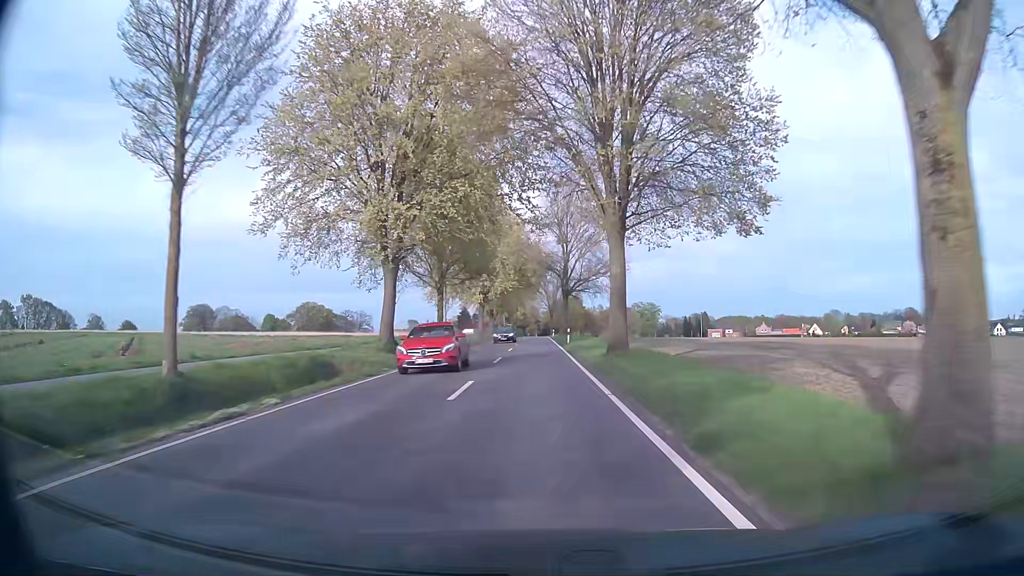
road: tertiary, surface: asphalt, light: Day
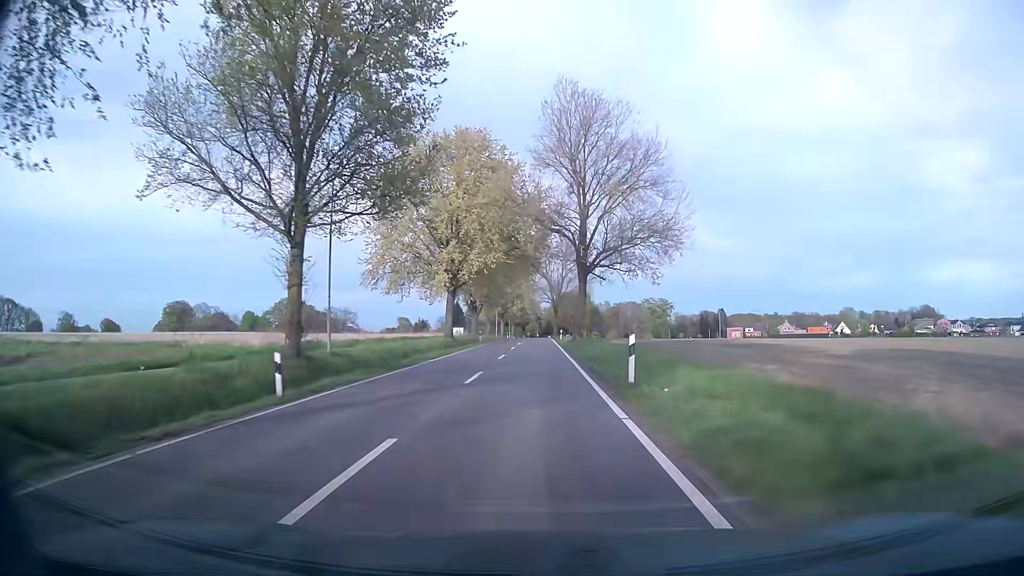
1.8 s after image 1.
(0.0, +32.2) m; 0°
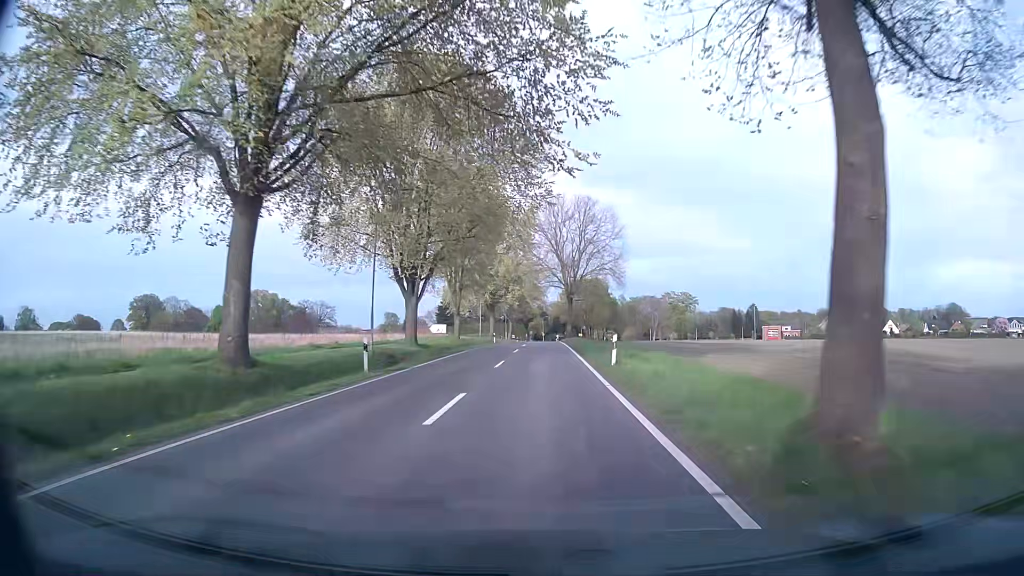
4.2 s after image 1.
(-0.3, +43.2) m; -1°
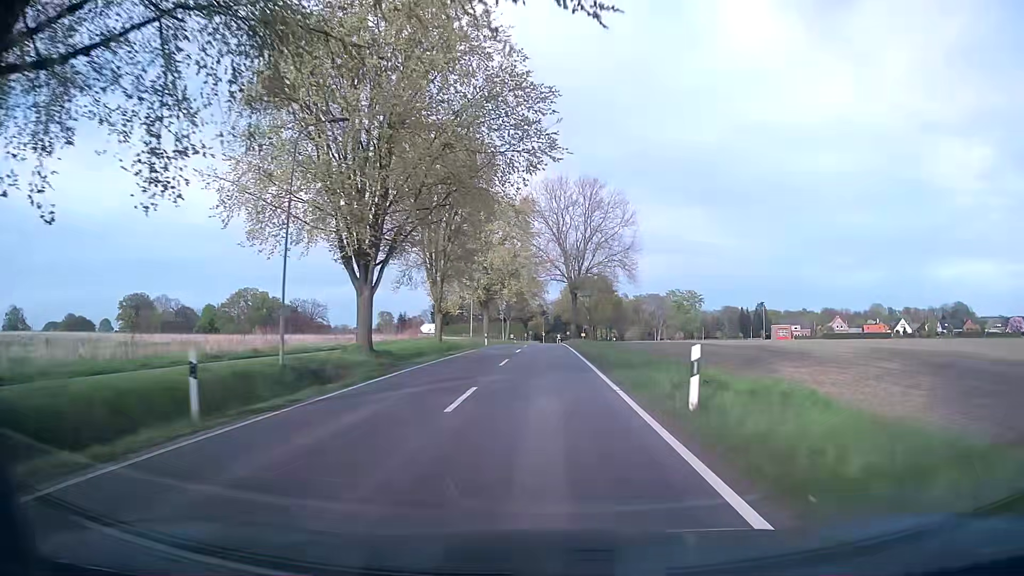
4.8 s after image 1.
(0.0, +10.8) m; 0°
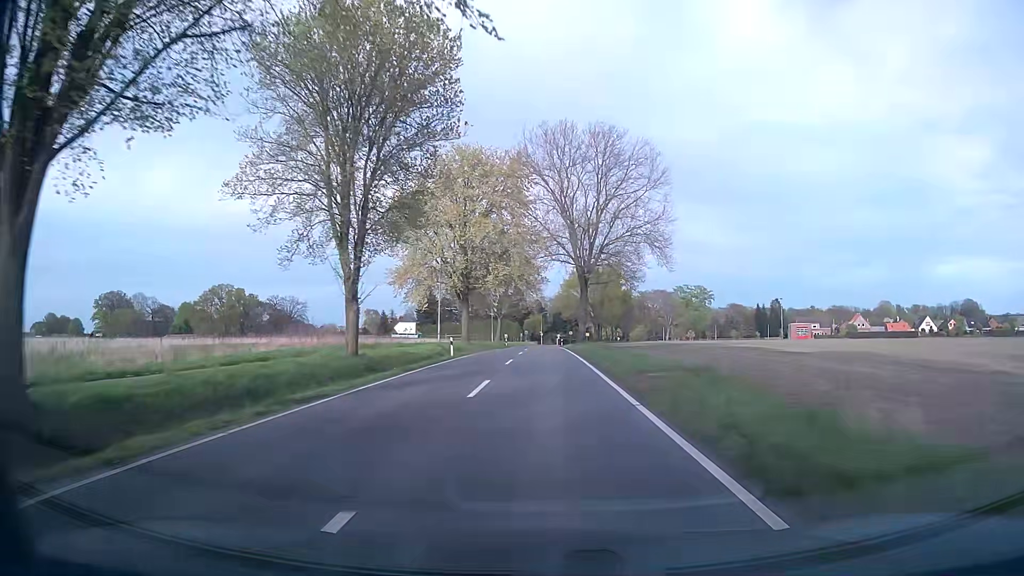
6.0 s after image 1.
(+0.1, +21.6) m; 0°
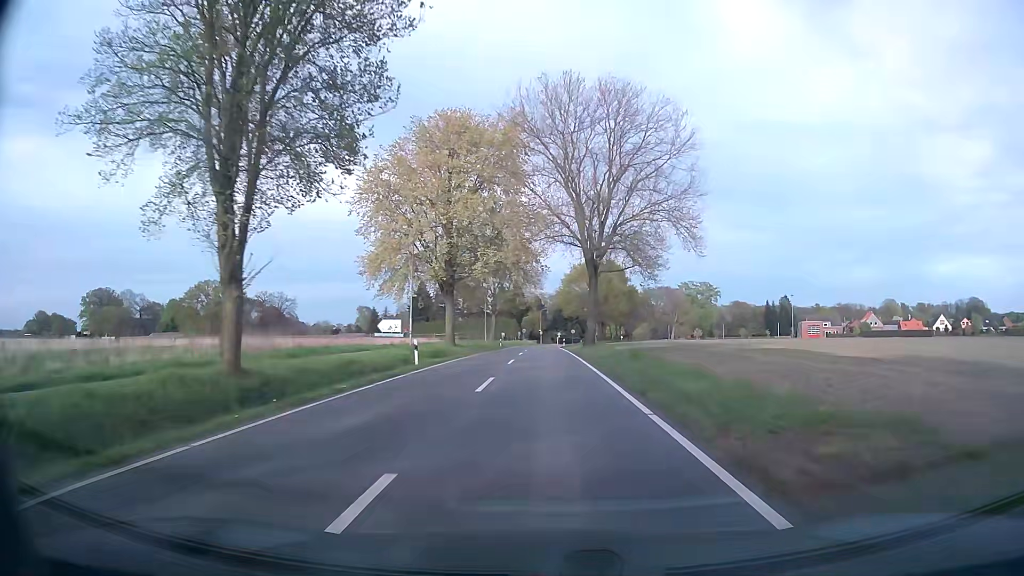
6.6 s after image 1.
(0.0, +10.8) m; 0°
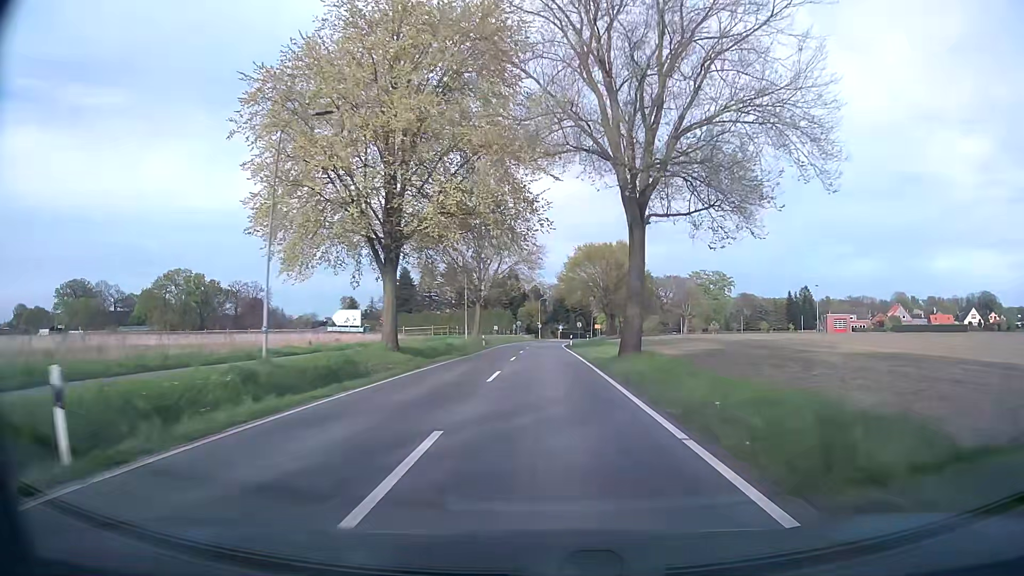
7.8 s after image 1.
(0.0, +21.7) m; 0°
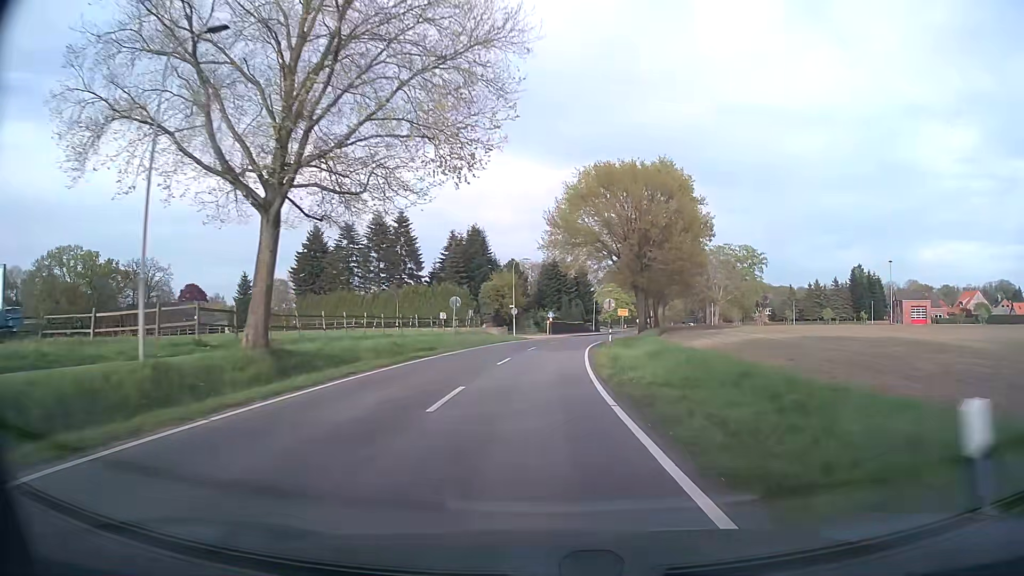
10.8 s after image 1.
(+0.5, +54.6) m; +2°
(0, +10) (0, +20) (+1, +30) (+1, +40) (+3, +50) (+4, +60) (+6, +70) (+8, +79) (+10, +89) (+12, +99) m
